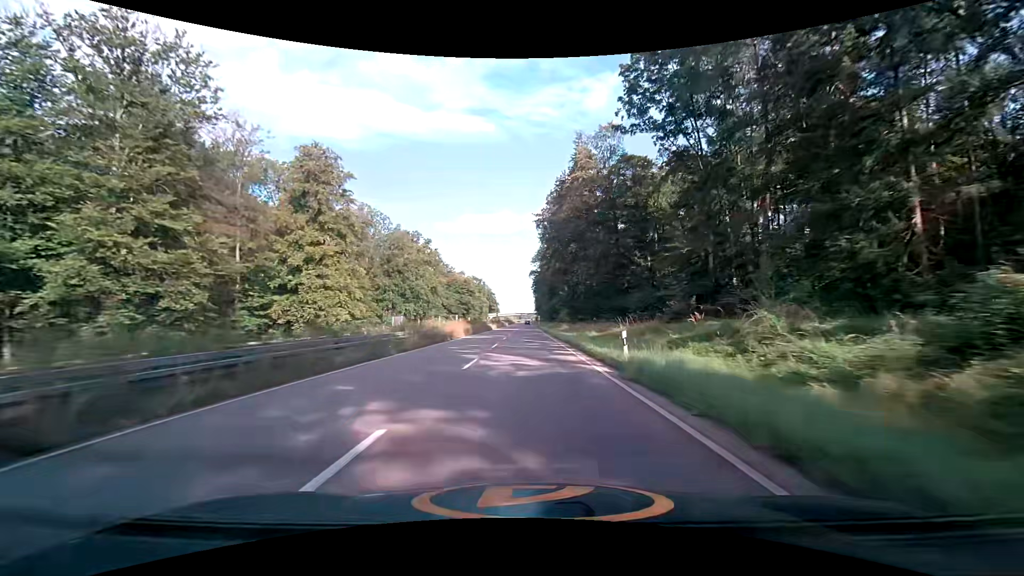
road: trunk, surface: asphalt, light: Day
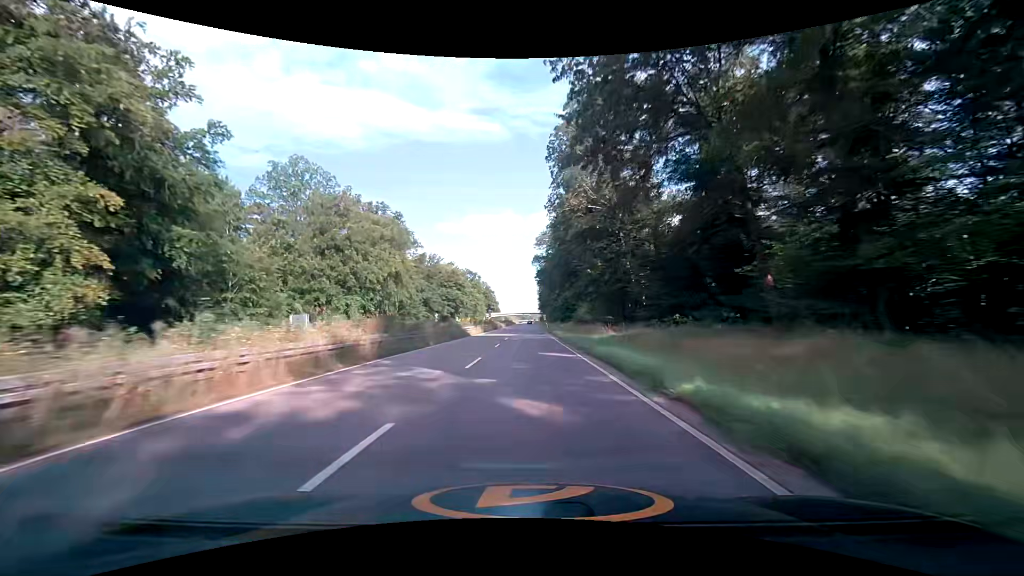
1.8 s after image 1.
(-0.3, +35.7) m; 0°
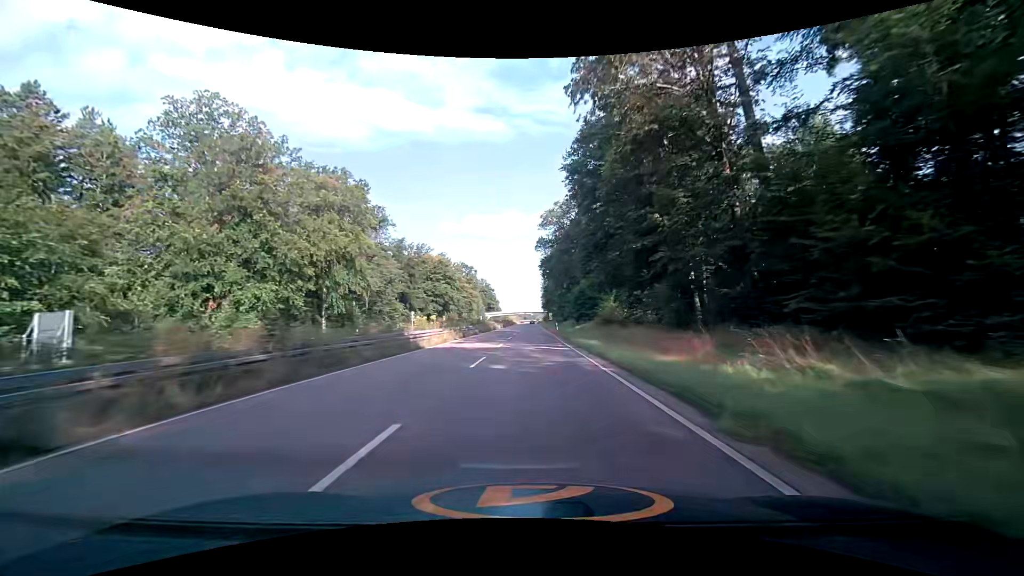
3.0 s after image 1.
(0.0, +24.1) m; 0°
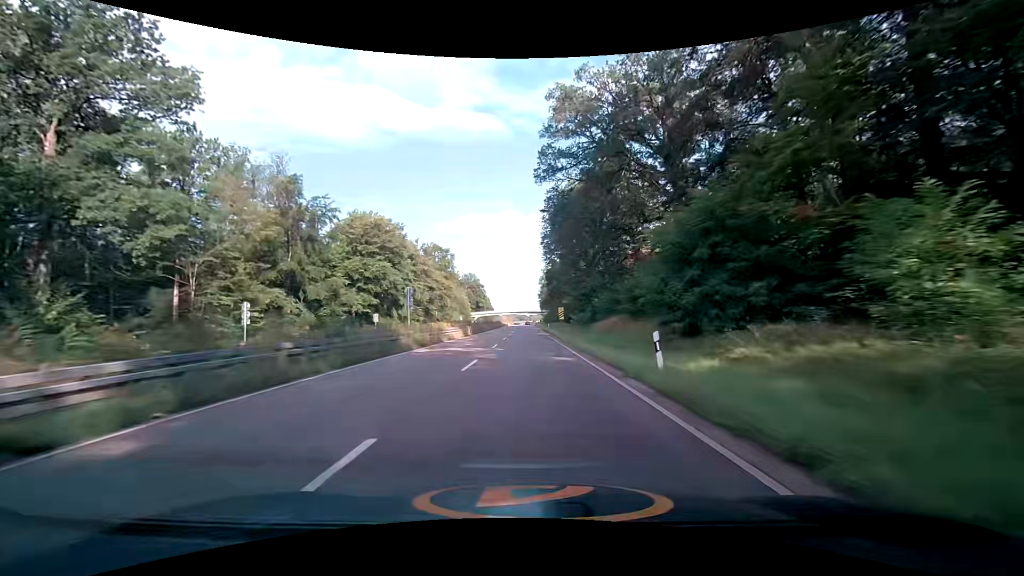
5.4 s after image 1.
(+0.5, +48.7) m; +1°
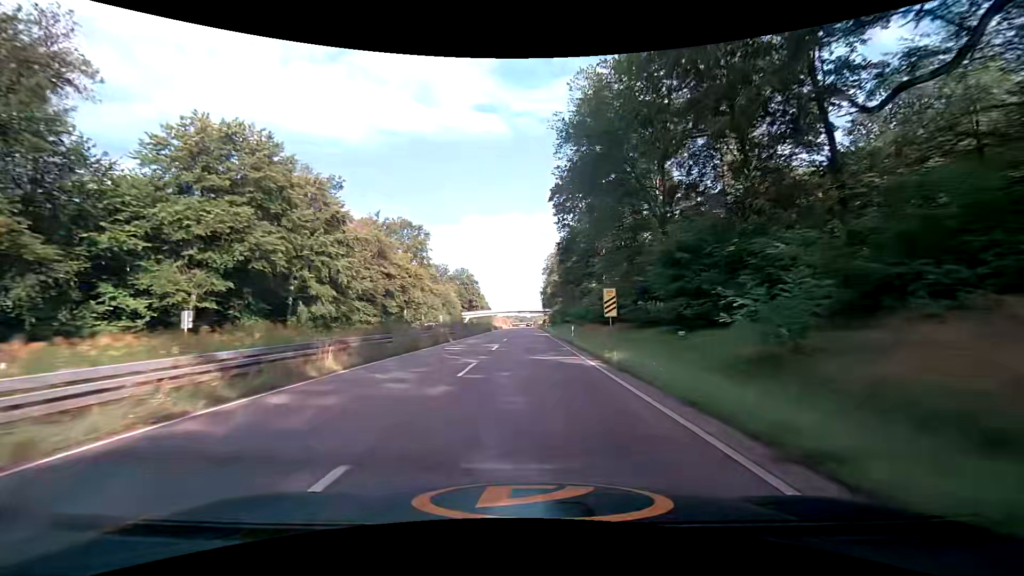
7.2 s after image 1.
(-0.1, +37.0) m; 0°
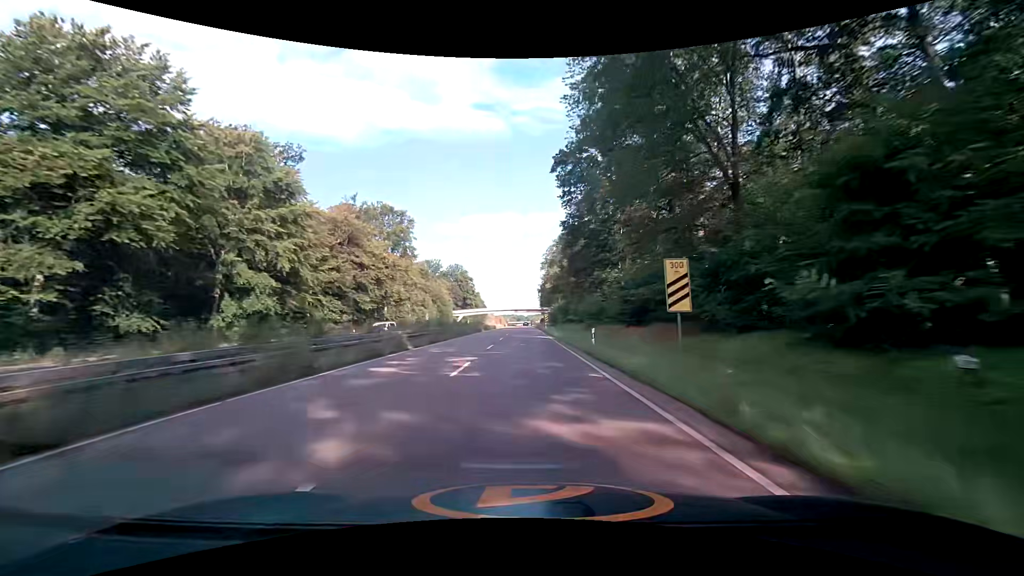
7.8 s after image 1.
(0.0, +12.4) m; 0°
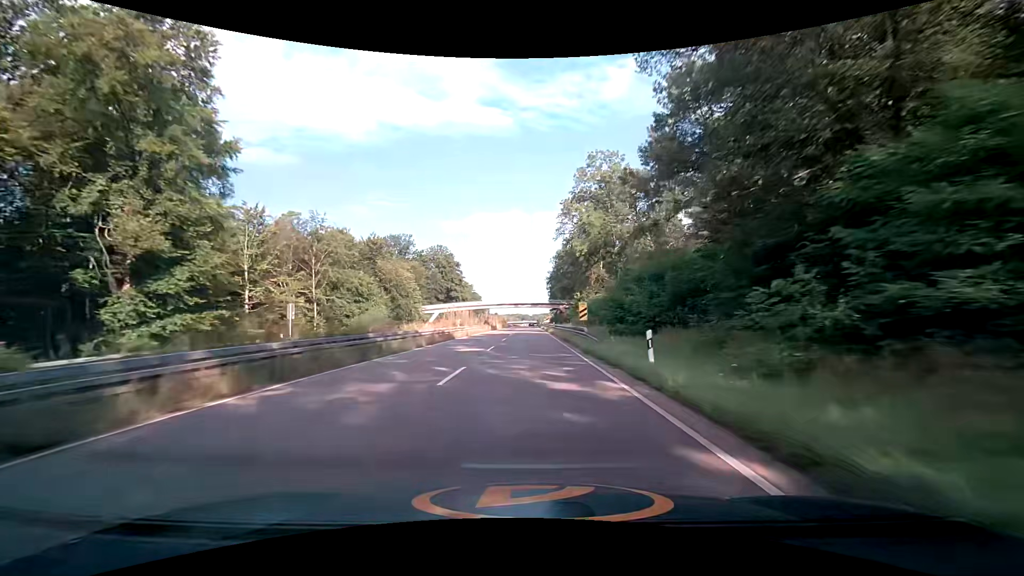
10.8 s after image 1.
(-0.6, +61.5) m; -1°
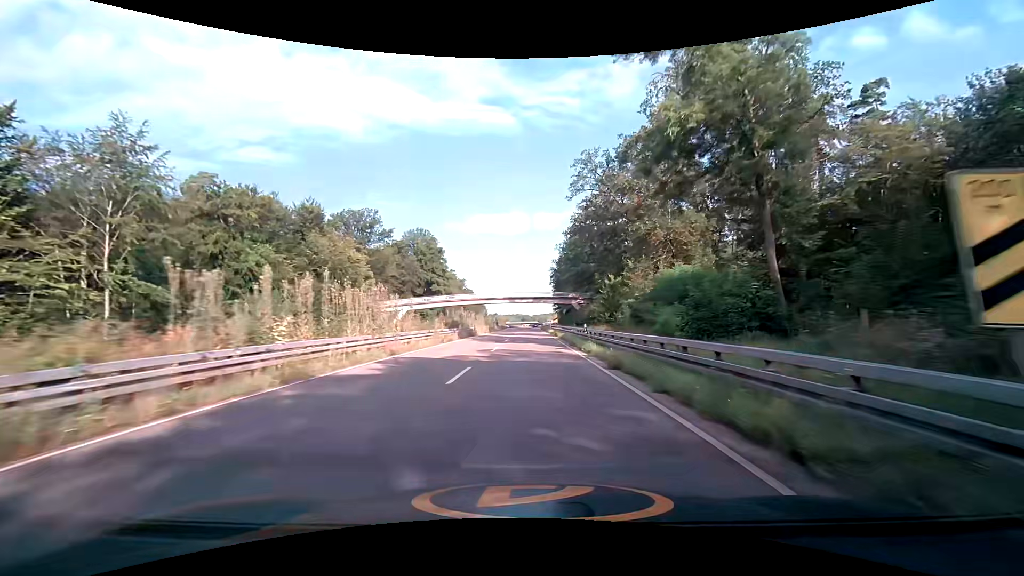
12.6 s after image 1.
(-0.1, +35.5) m; 0°
(0, +10) (0, +20) (0, +30) (0, +40) (0, +50) (0, +60) (0, +70) (0, +80) (+1, +90) (+1, +100) m
